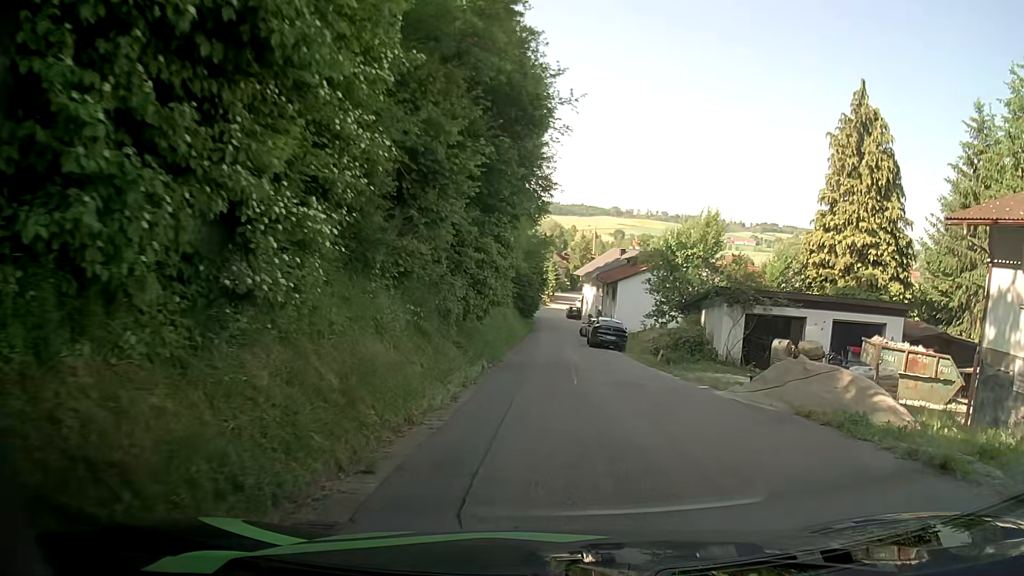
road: unclassified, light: Day
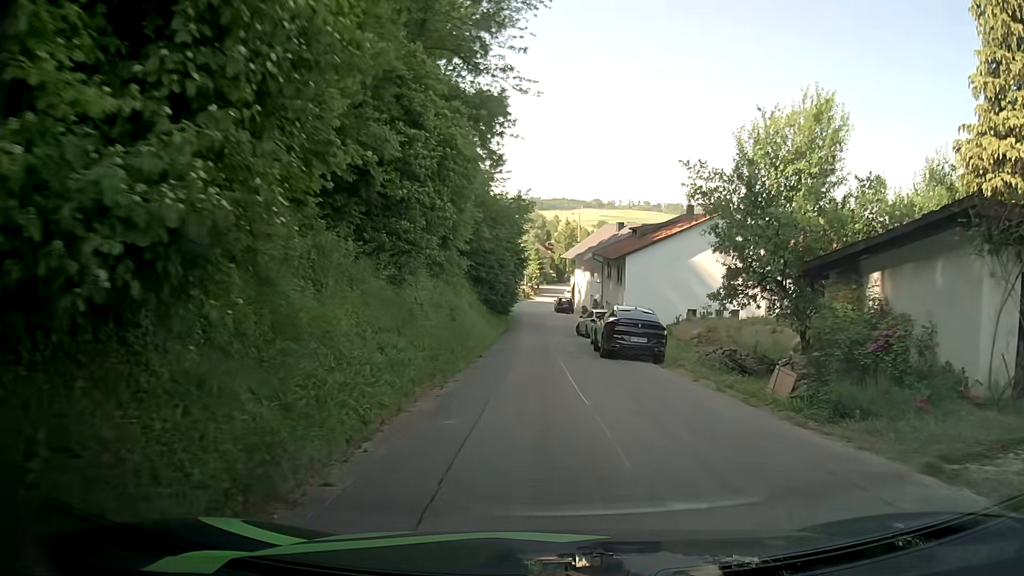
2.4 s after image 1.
(+0.1, +15.7) m; +1°
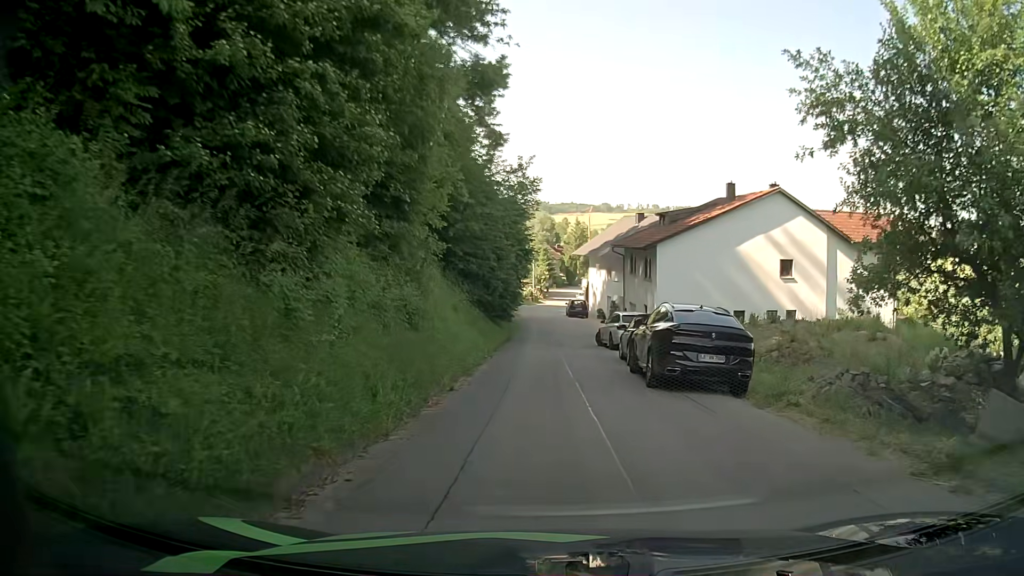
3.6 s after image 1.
(-0.1, +8.1) m; -1°
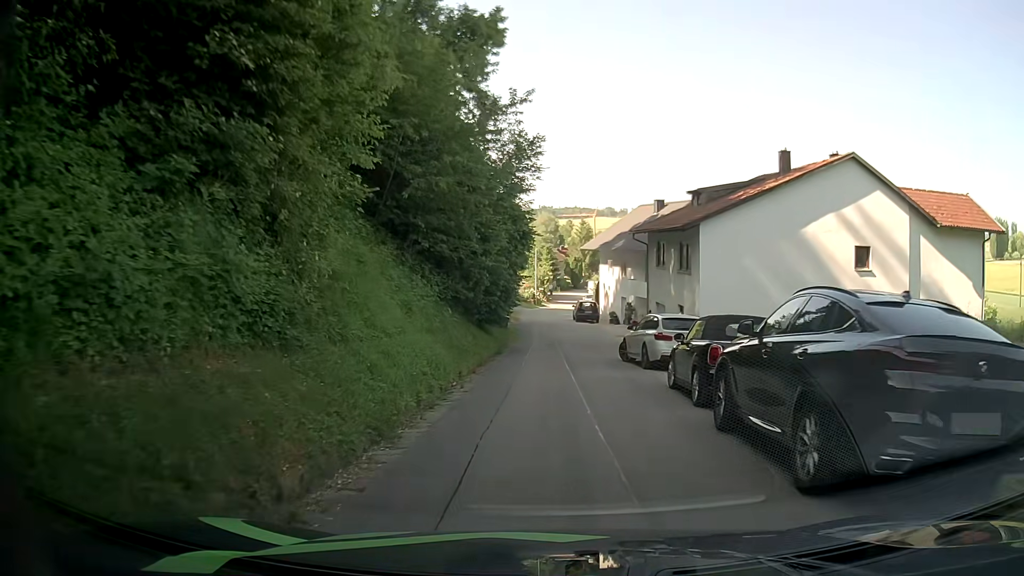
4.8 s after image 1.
(0.0, +8.0) m; -1°
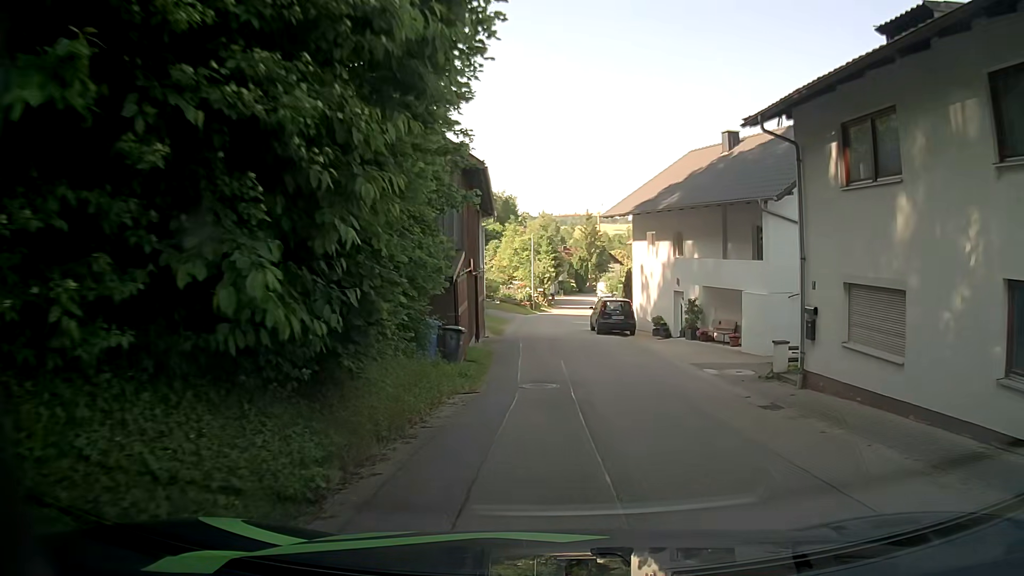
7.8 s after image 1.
(+0.2, +19.4) m; +1°
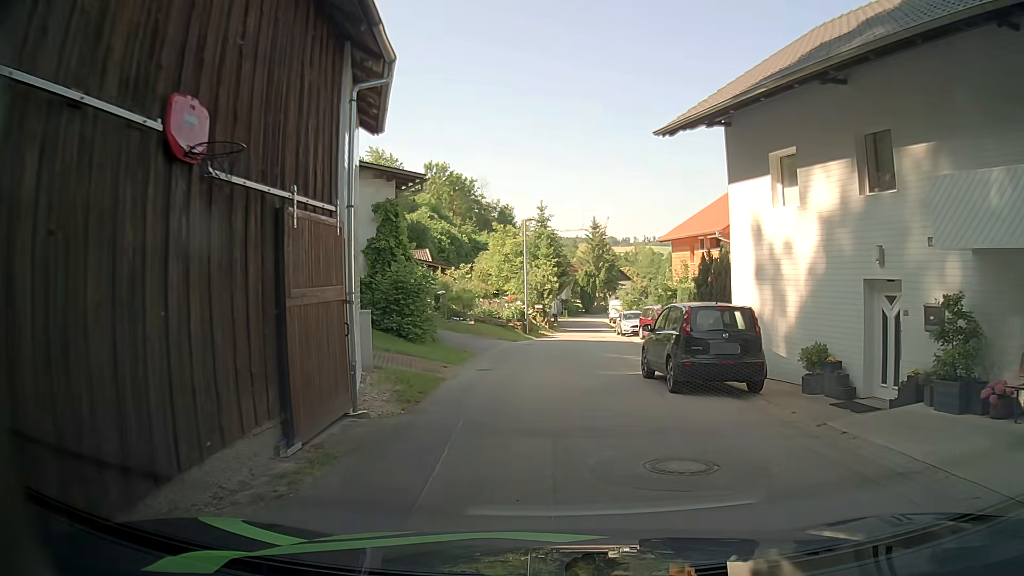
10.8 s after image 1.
(0.0, +17.4) m; -1°
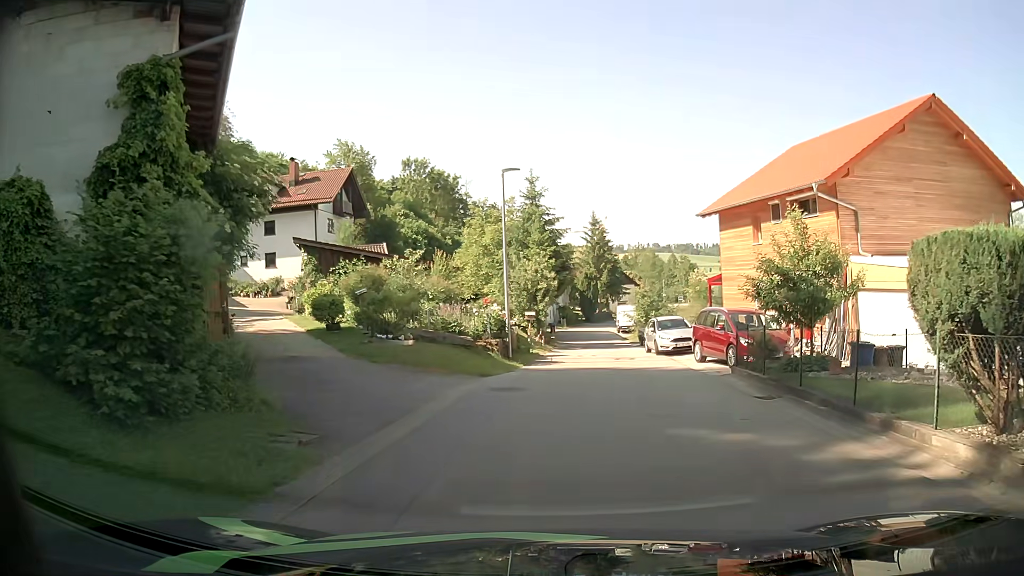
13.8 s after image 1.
(+0.1, +14.1) m; 0°
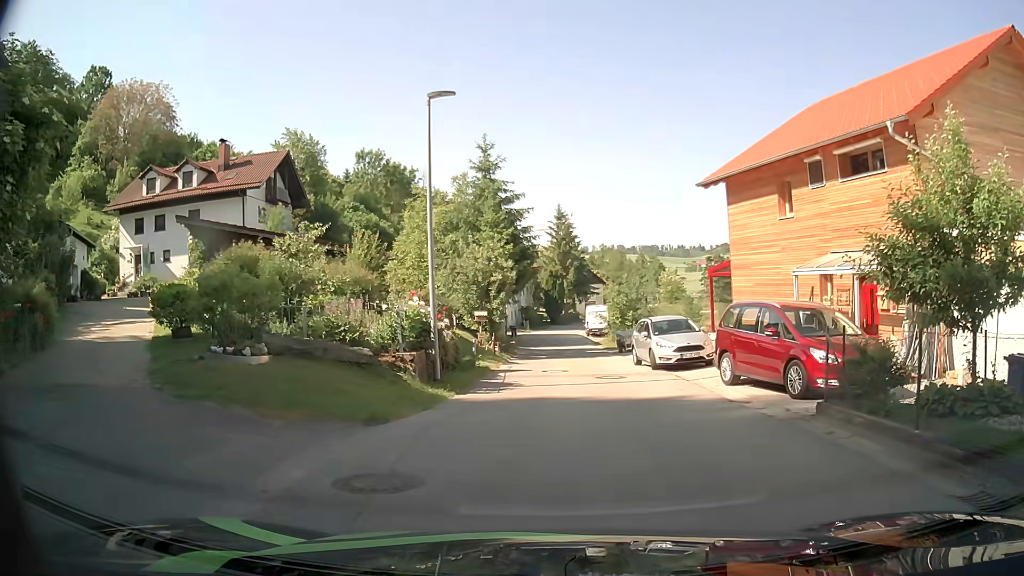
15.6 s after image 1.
(+0.4, +7.6) m; +5°
(0, +10) (0, +20) (0, +30) (0, +40) (-1, +50) (-1, +60) (0, +70) (+1, +80) (+3, +90) (+6, +99) m
